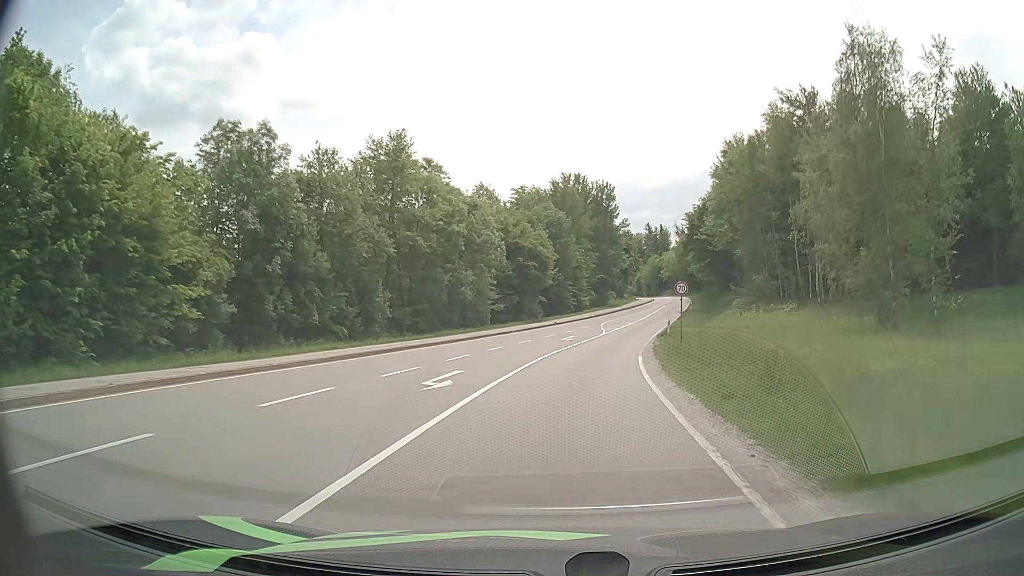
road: secondary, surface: asphalt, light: Day
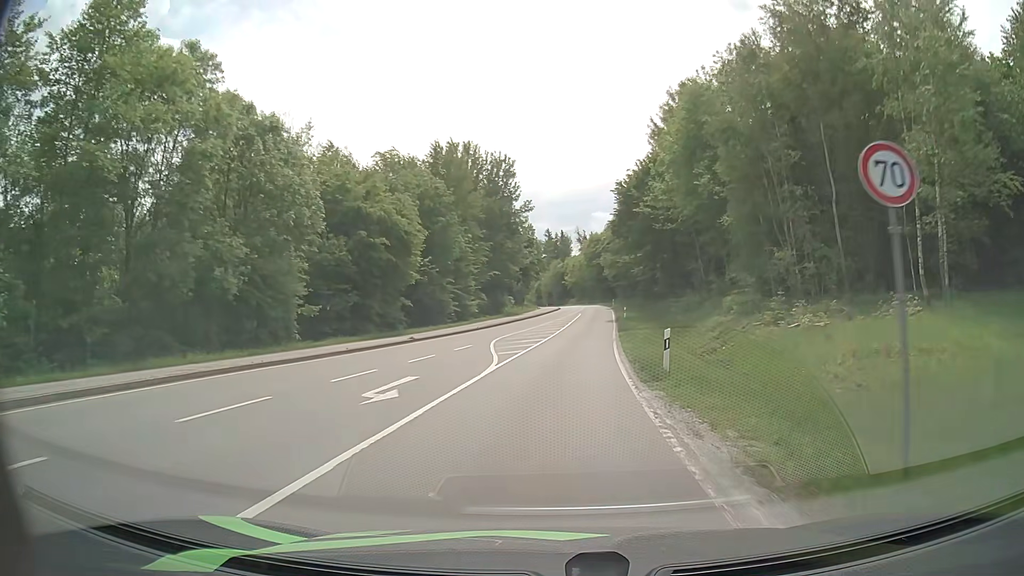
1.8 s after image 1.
(+2.0, +25.2) m; +9°
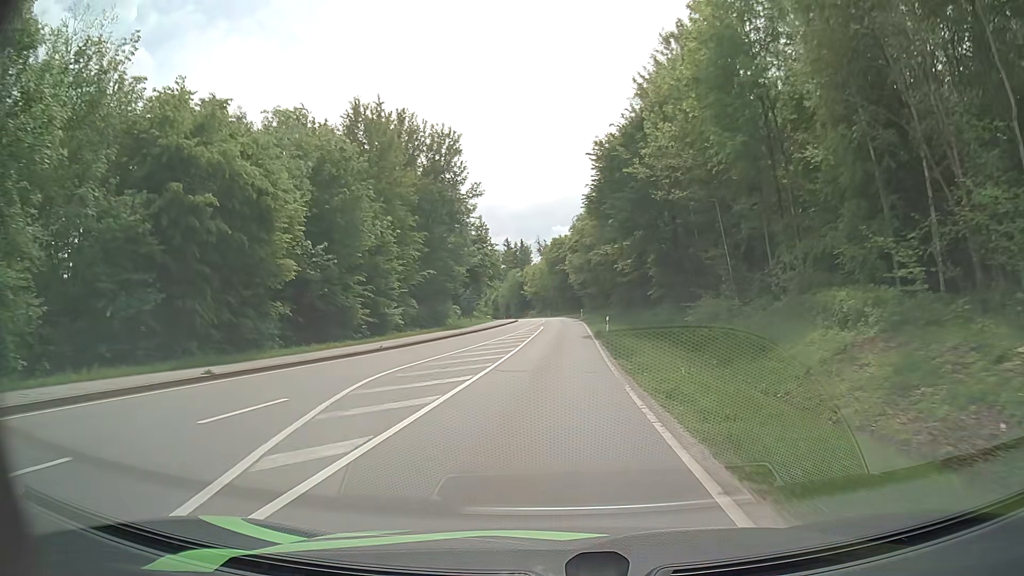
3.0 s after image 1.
(+0.5, +17.5) m; +3°
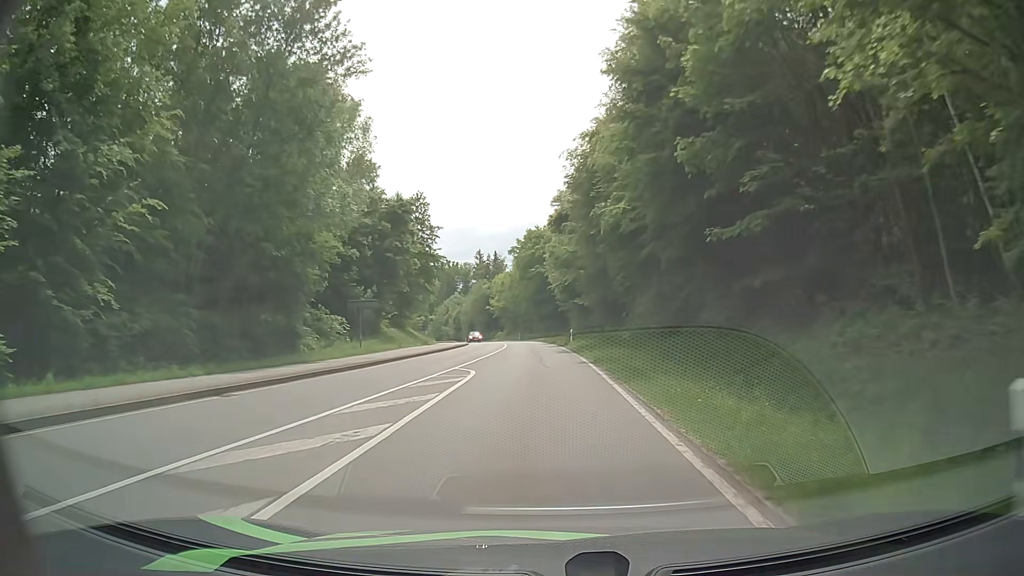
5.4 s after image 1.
(+0.9, +36.8) m; +2°
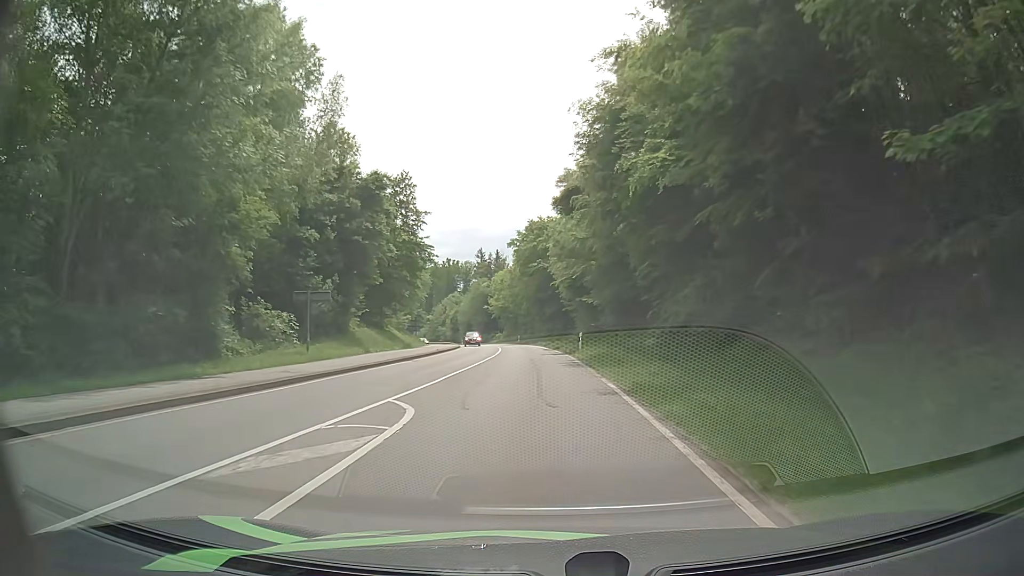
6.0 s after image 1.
(-0.1, +9.4) m; -1°
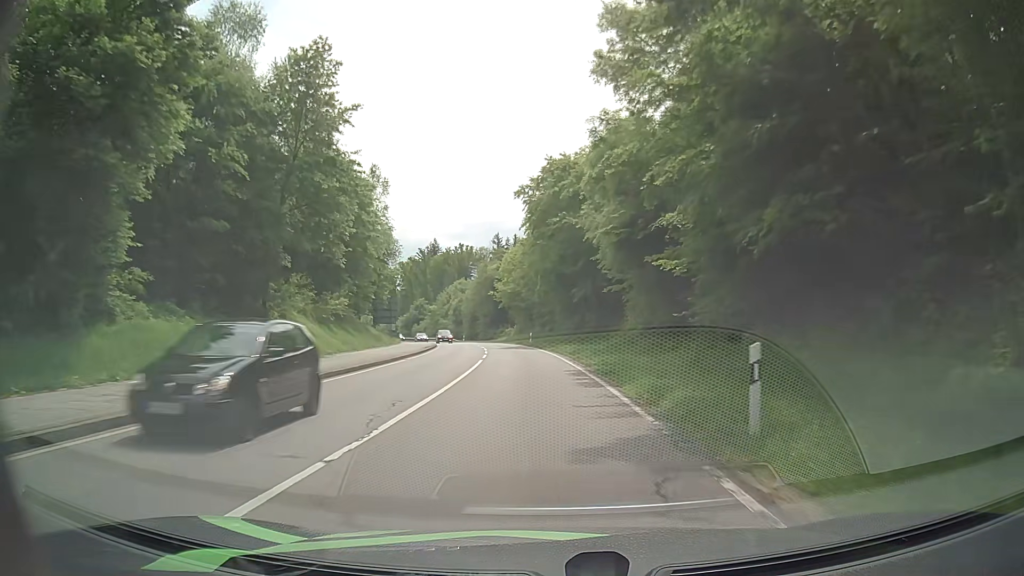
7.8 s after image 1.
(-0.4, +28.4) m; -2°
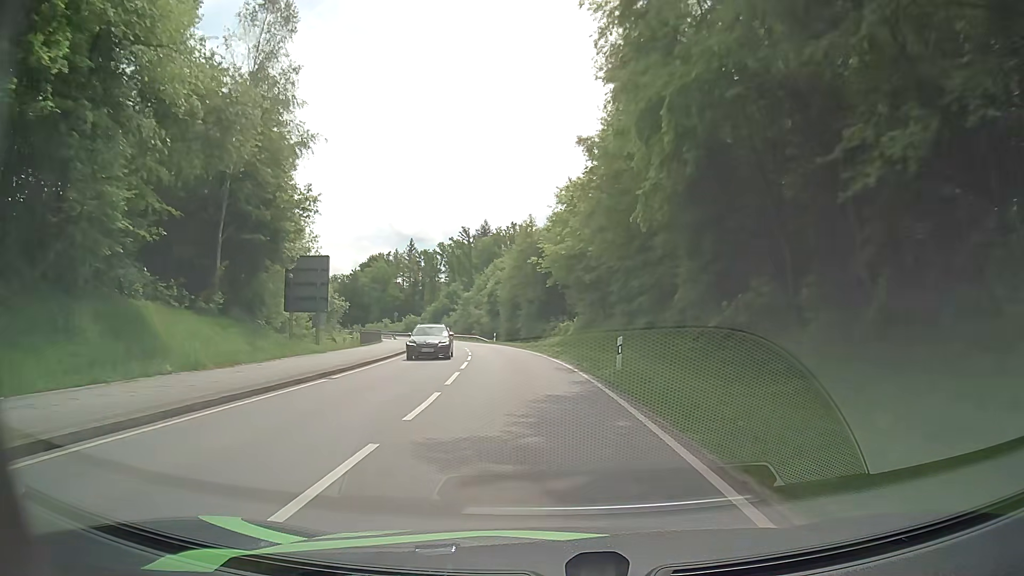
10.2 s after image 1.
(-1.2, +38.7) m; -5°
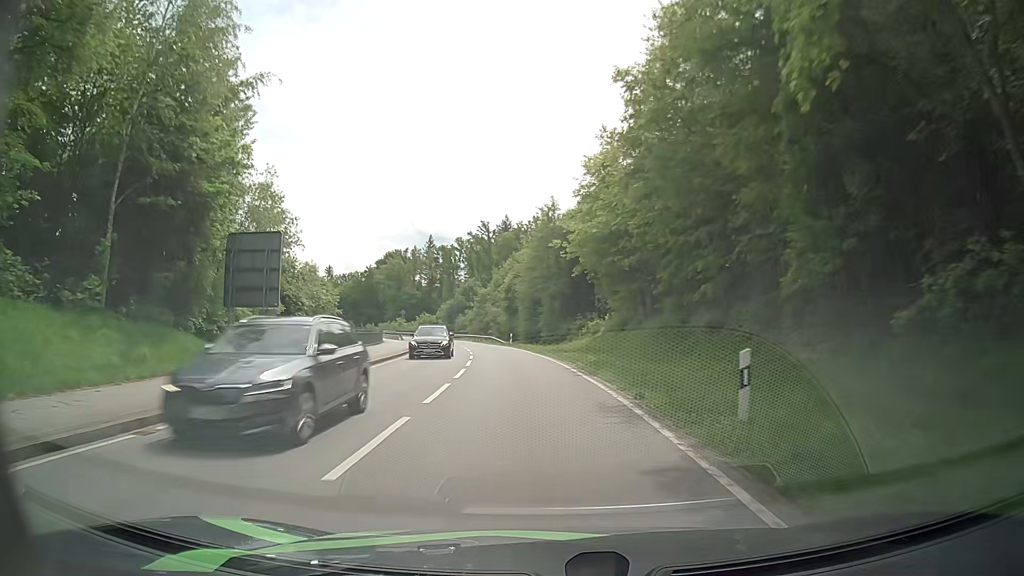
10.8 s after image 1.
(-0.2, +9.8) m; -2°
(0, +10) (-1, +20) (-2, +30) (-3, +40) (-4, +50) (-6, +60) (-8, +69) (-10, +79) (-13, +89) (-16, +98) m
